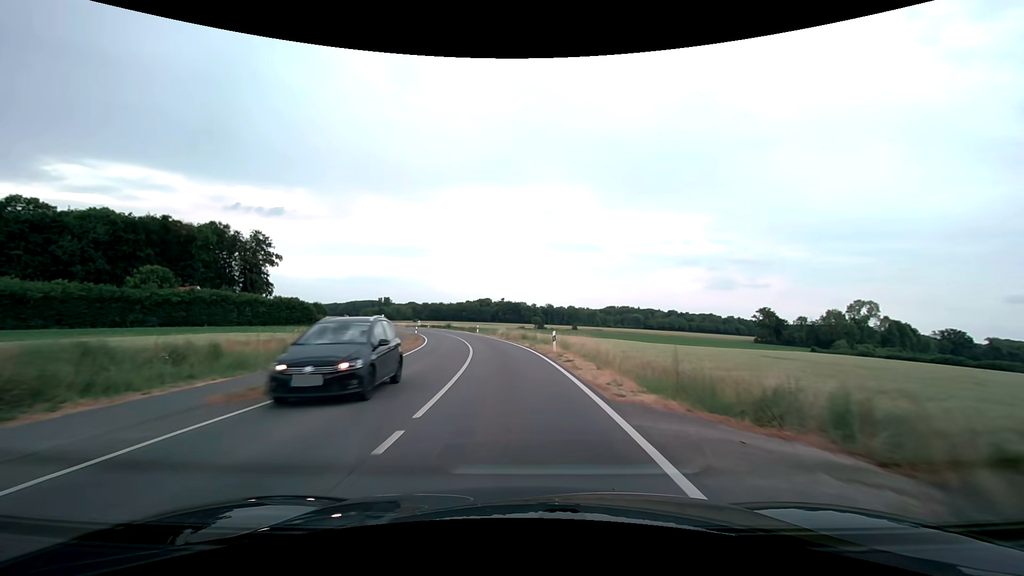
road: secondary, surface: asphalt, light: Day
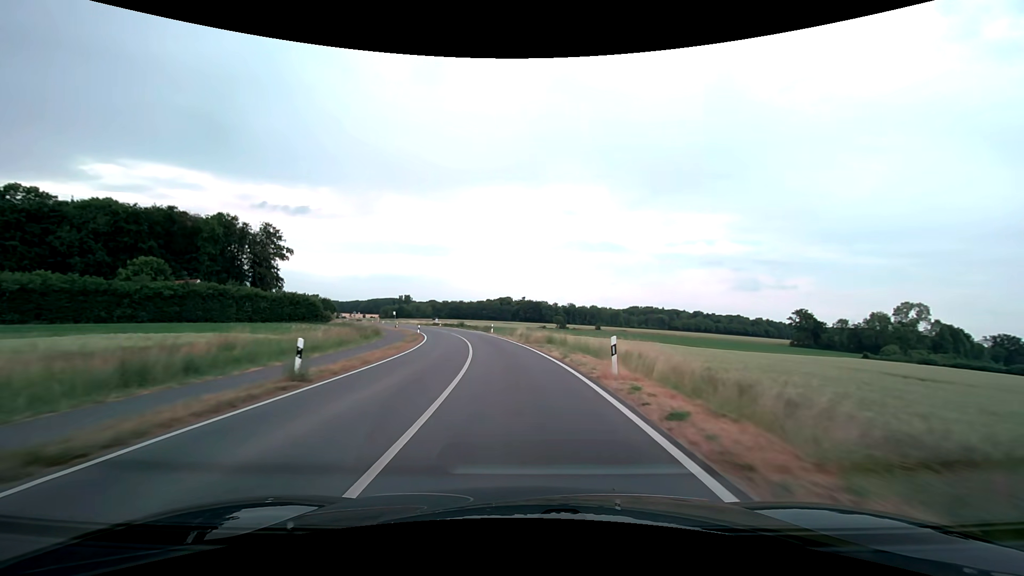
(-0.2, +10.5) m; -2°
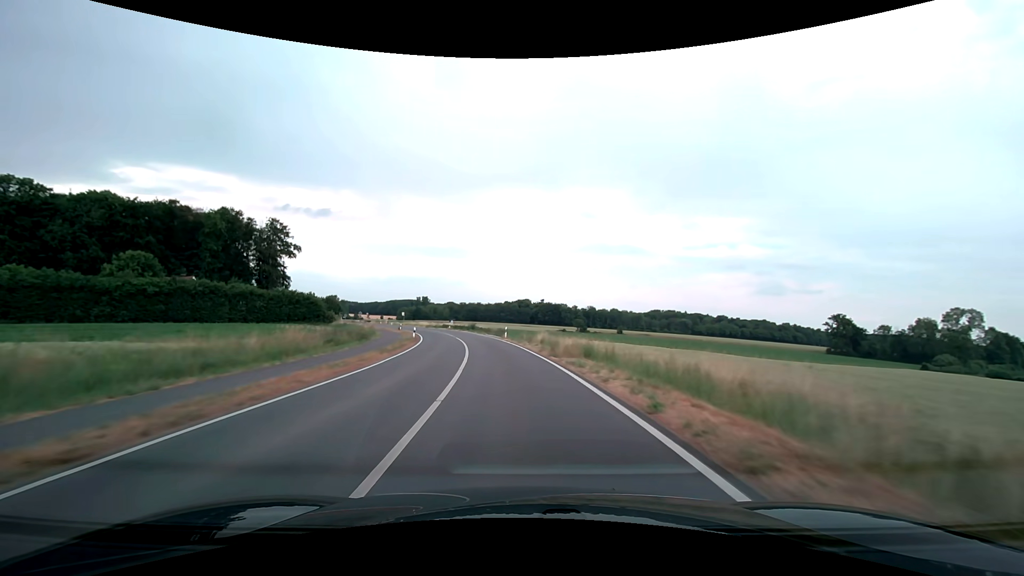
(-0.2, +10.6) m; -2°
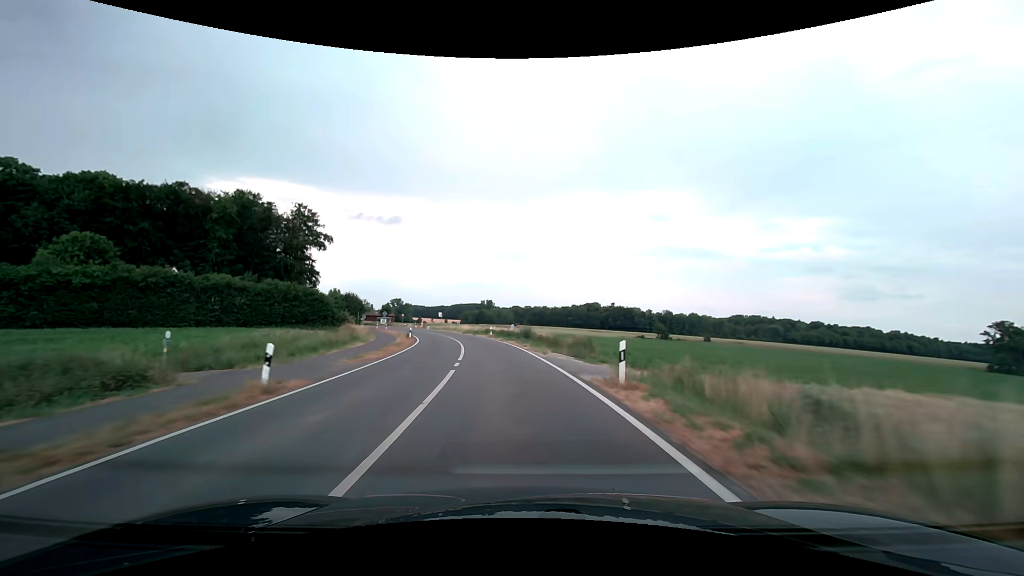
(-1.9, +31.6) m; -7°
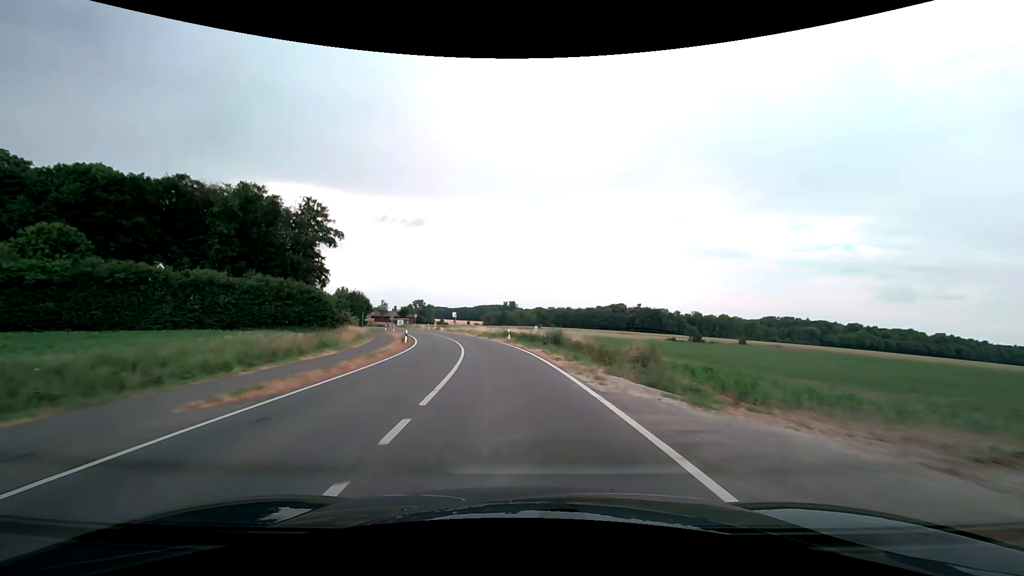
(-0.2, +10.5) m; -3°
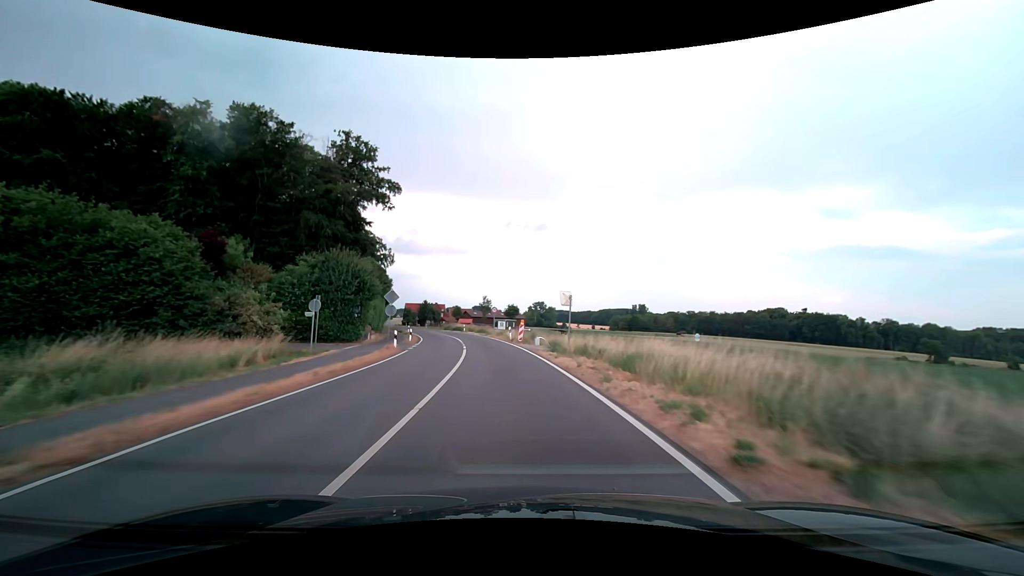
(-6.3, +52.3) m; -14°
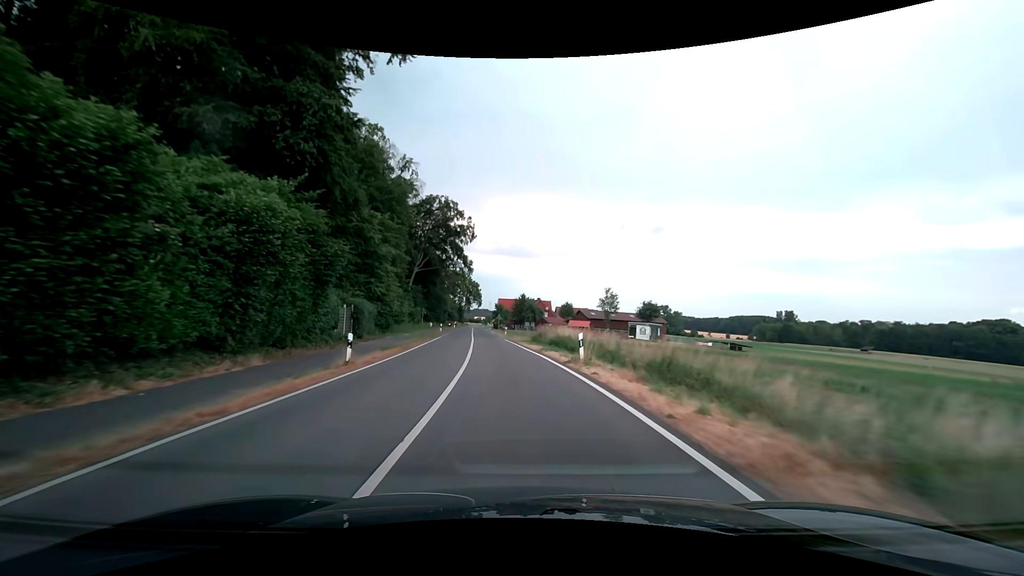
(-6.1, +52.4) m; -13°
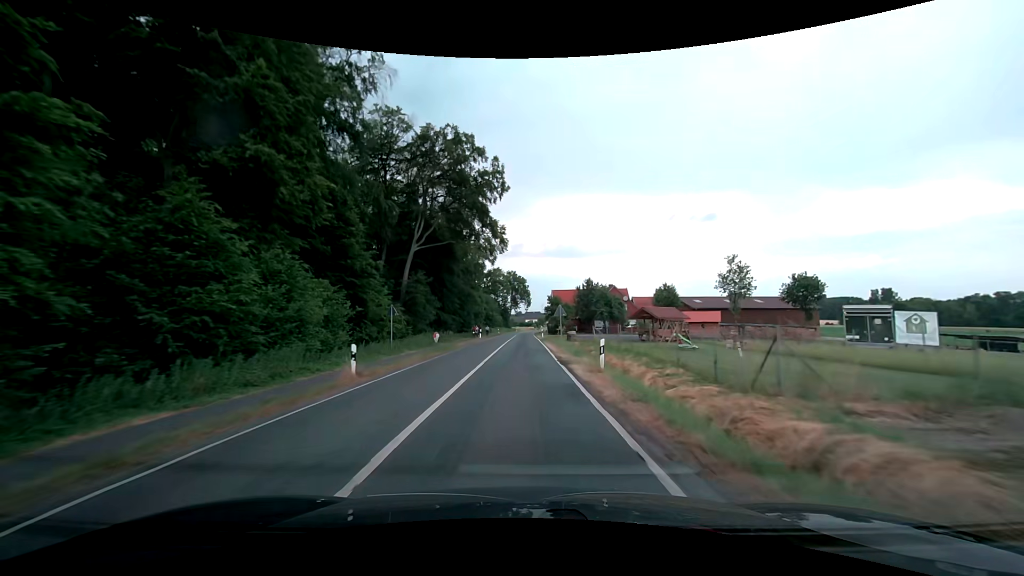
(-2.5, +42.2) m; -6°
(0, +10) (0, +20) (0, +30) (0, +40) (0, +50) (0, +60) (0, +70) (0, +80) (0, +90) (0, +100) m
